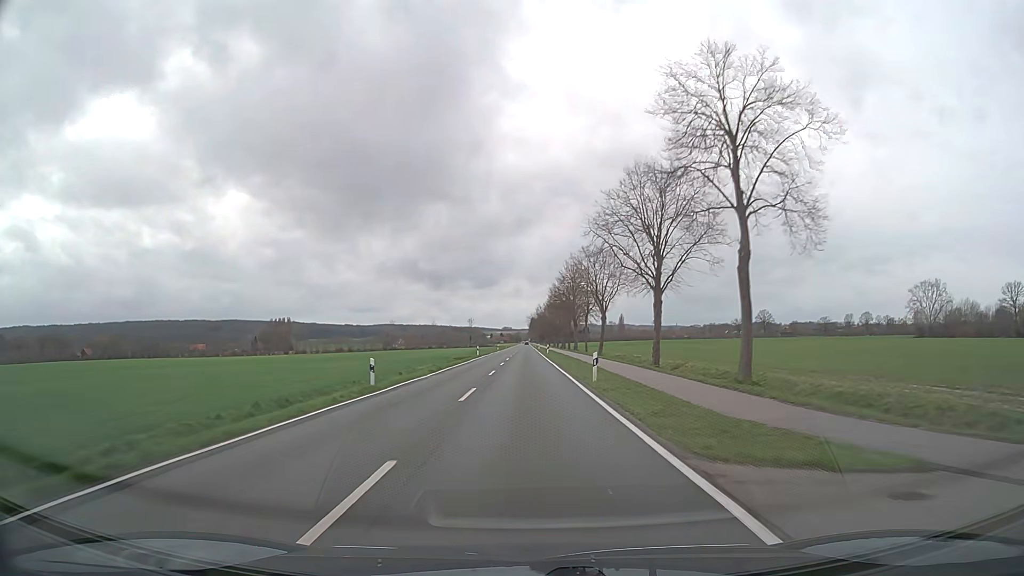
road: secondary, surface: asphalt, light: Day
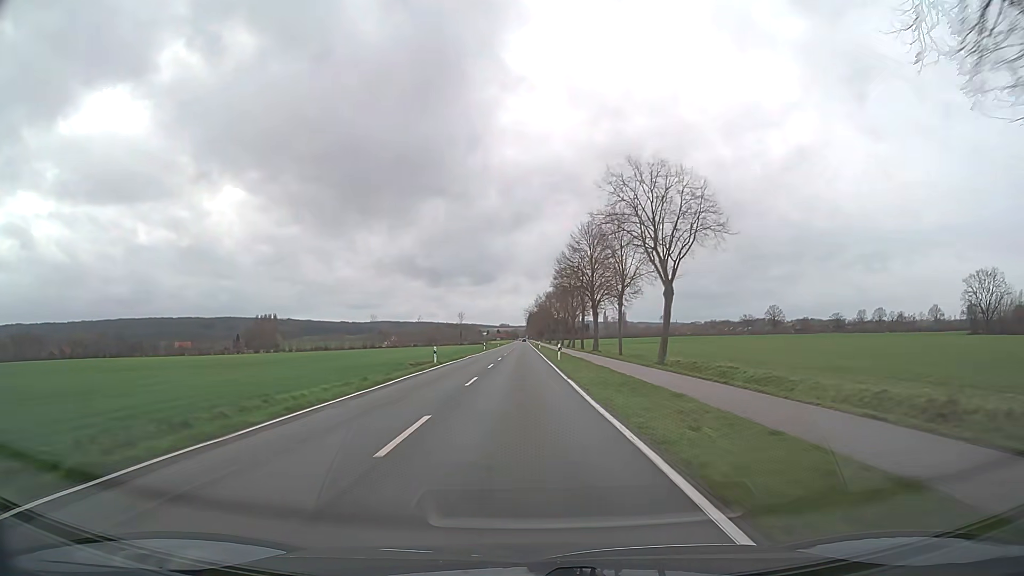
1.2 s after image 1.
(0.0, +31.7) m; 0°
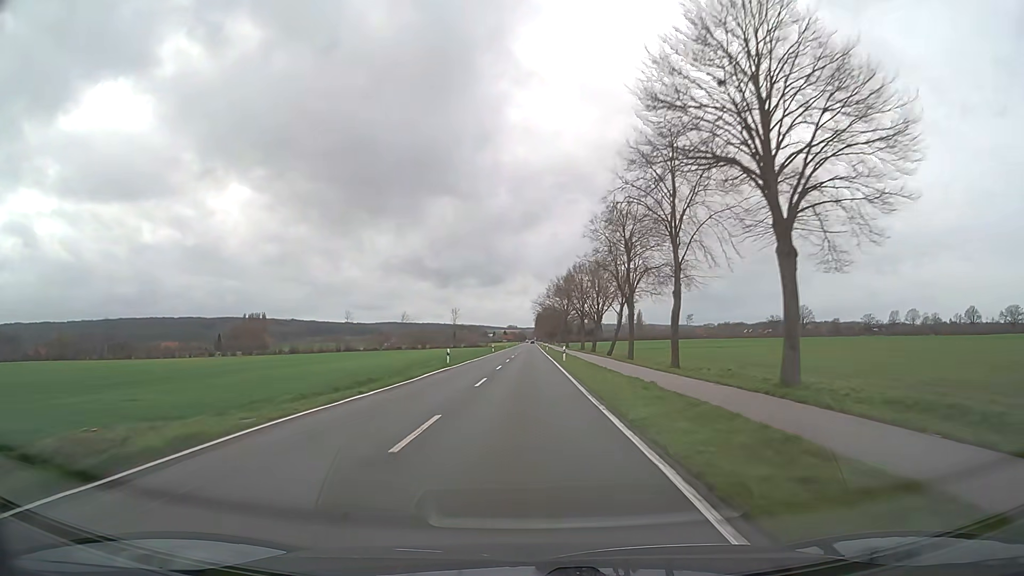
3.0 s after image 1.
(-0.3, +47.6) m; -1°
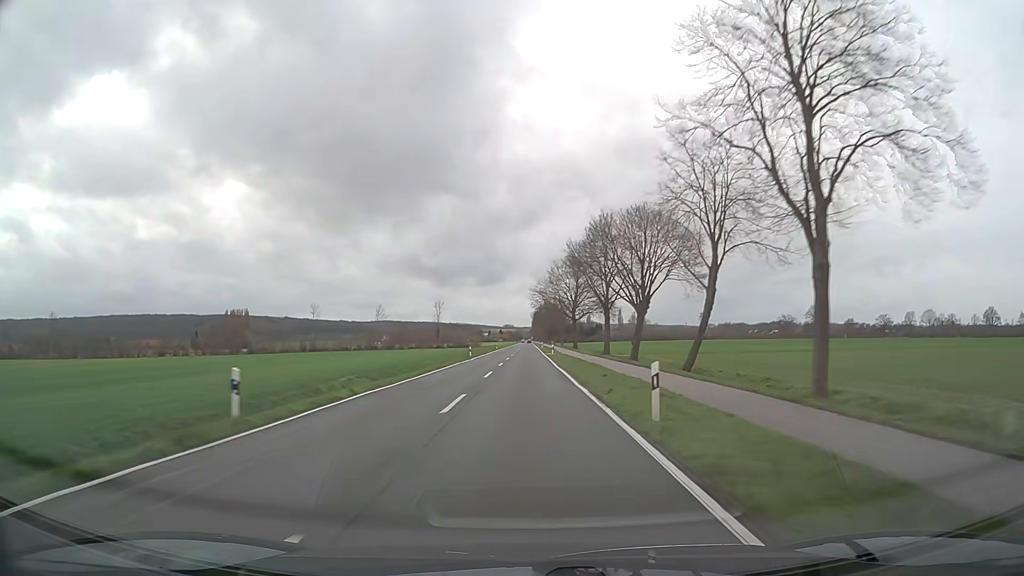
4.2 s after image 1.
(-0.1, +31.7) m; 0°
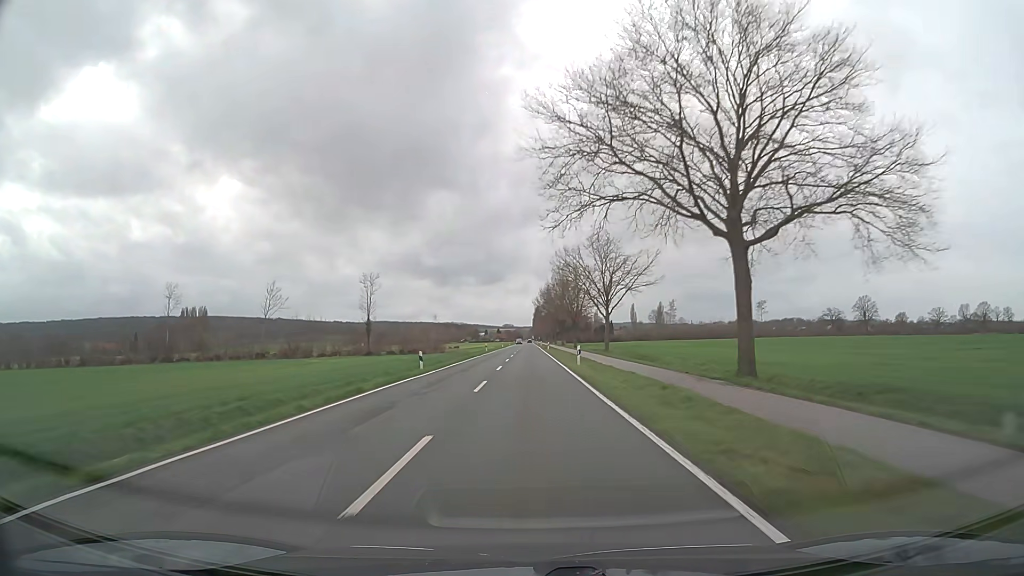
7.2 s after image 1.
(-0.2, +79.2) m; 0°
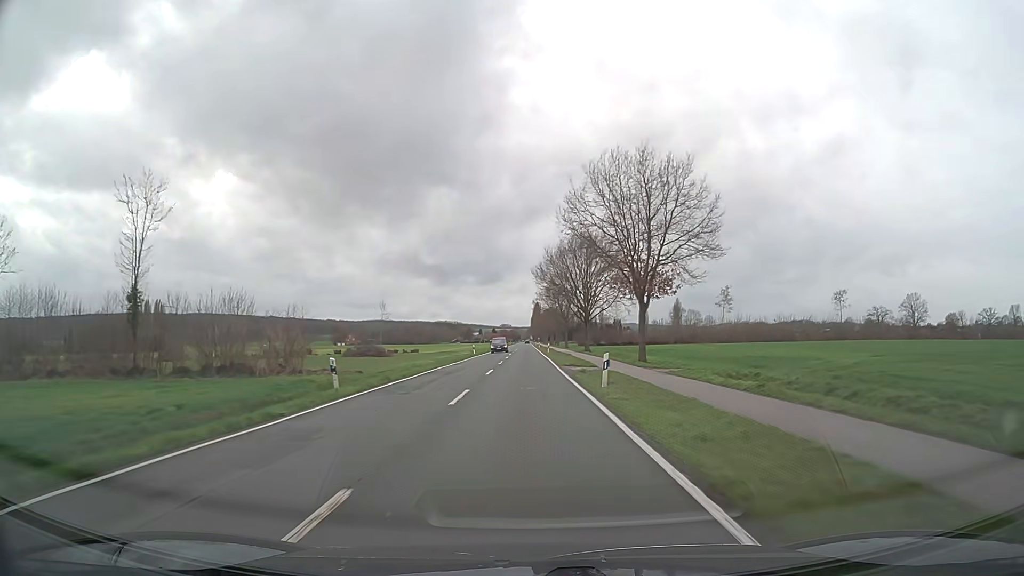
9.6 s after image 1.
(+0.2, +63.6) m; 0°
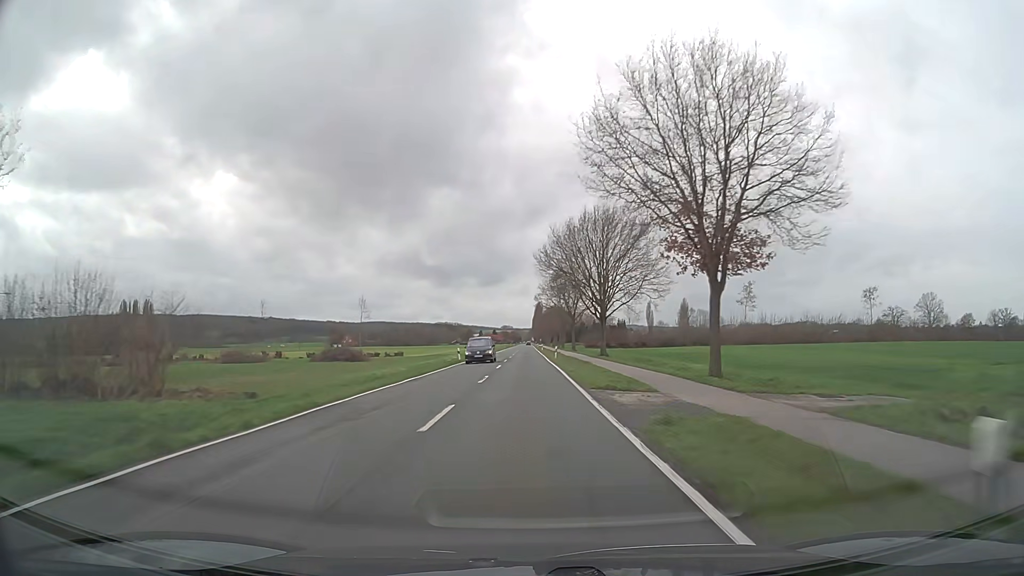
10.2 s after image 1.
(0.0, +15.5) m; 0°
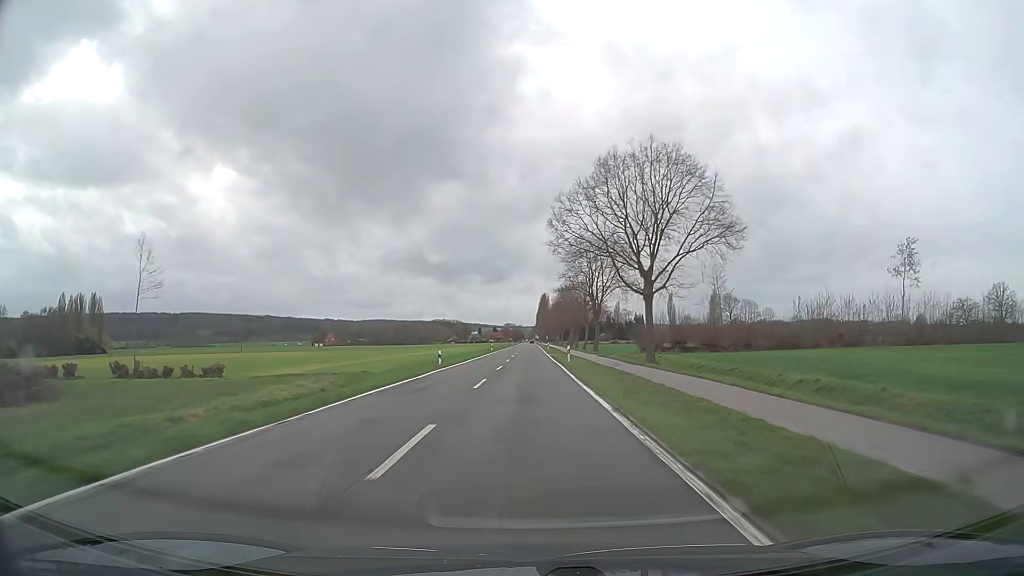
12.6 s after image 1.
(0.0, +63.3) m; 0°
(0, +10) (0, +20) (0, +30) (0, +40) (0, +50) (0, +60) (+1, +70) (+1, +80) (+1, +90) (+1, +100) m
